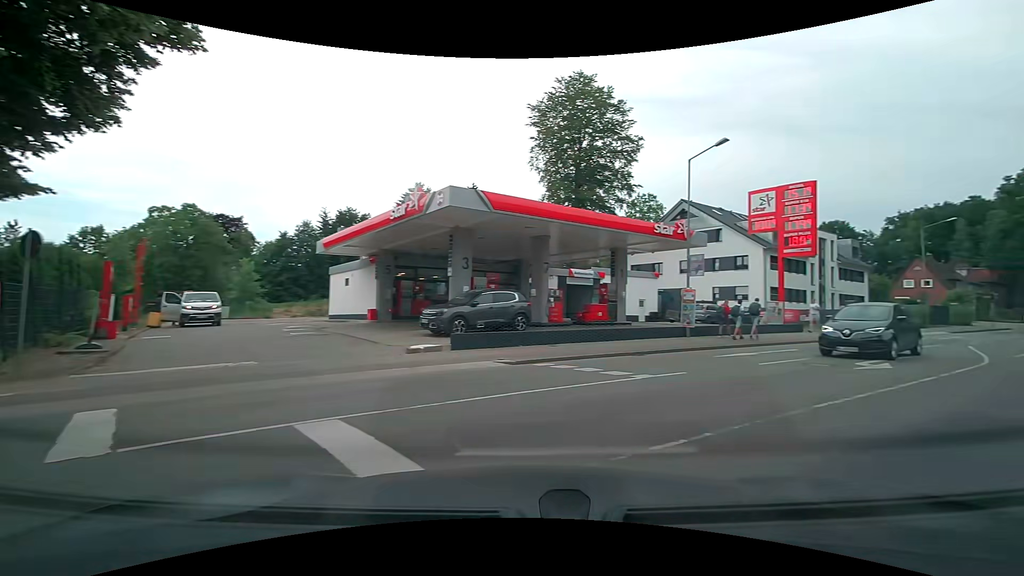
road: residential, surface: asphalt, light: Day
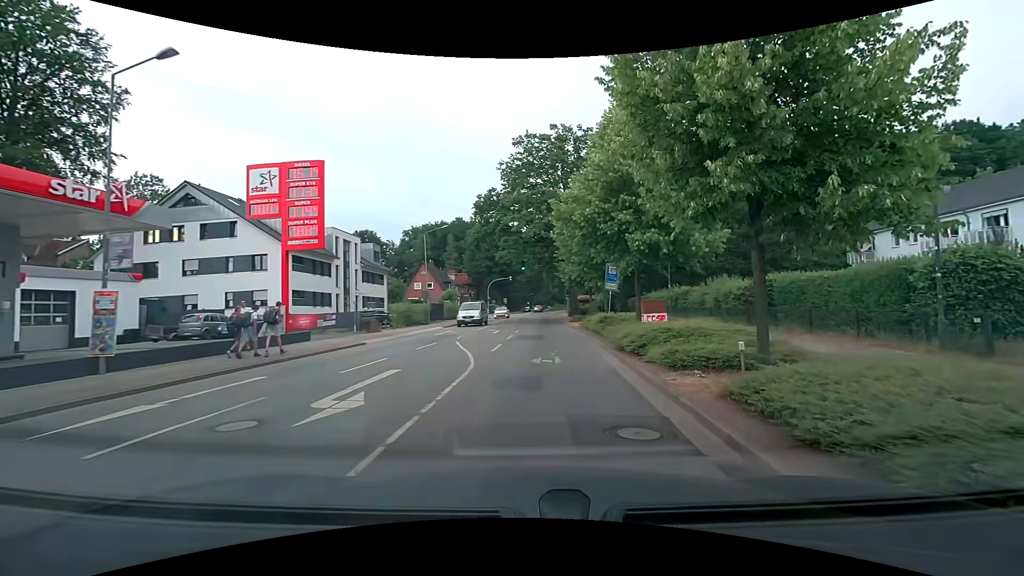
(+3.5, +6.5) m; +51°
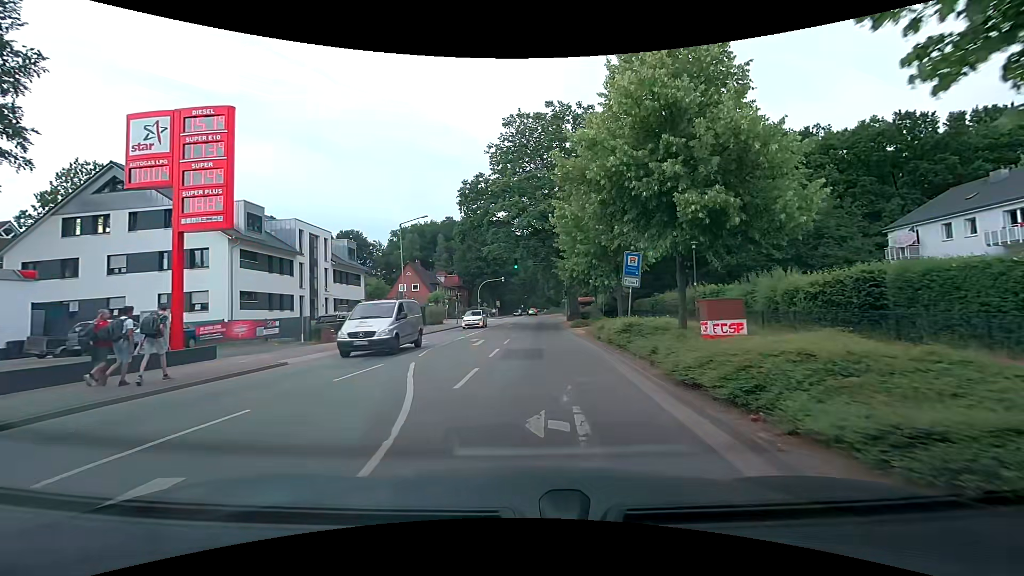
(-0.1, +6.8) m; -1°
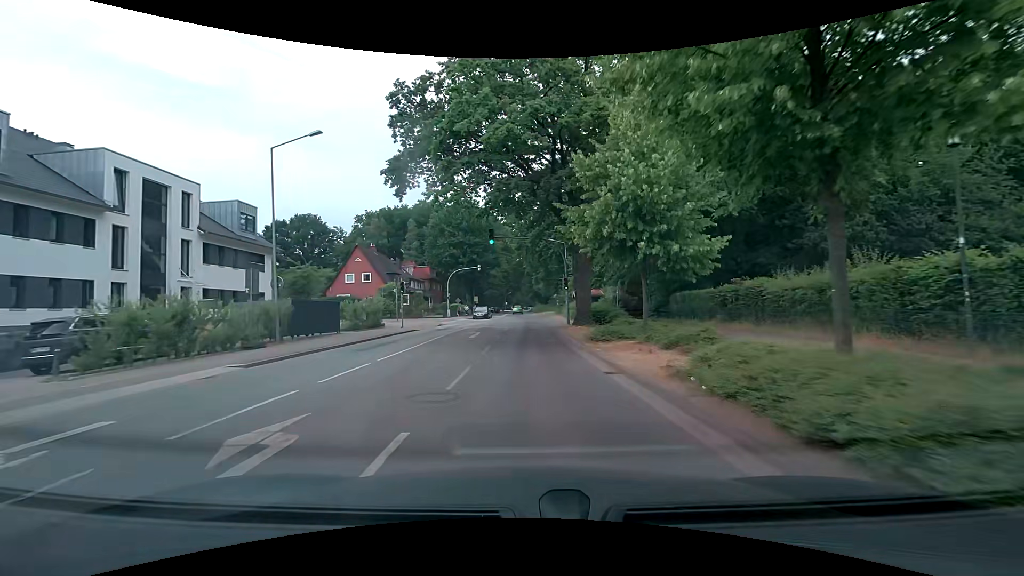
(+0.3, +18.4) m; +2°
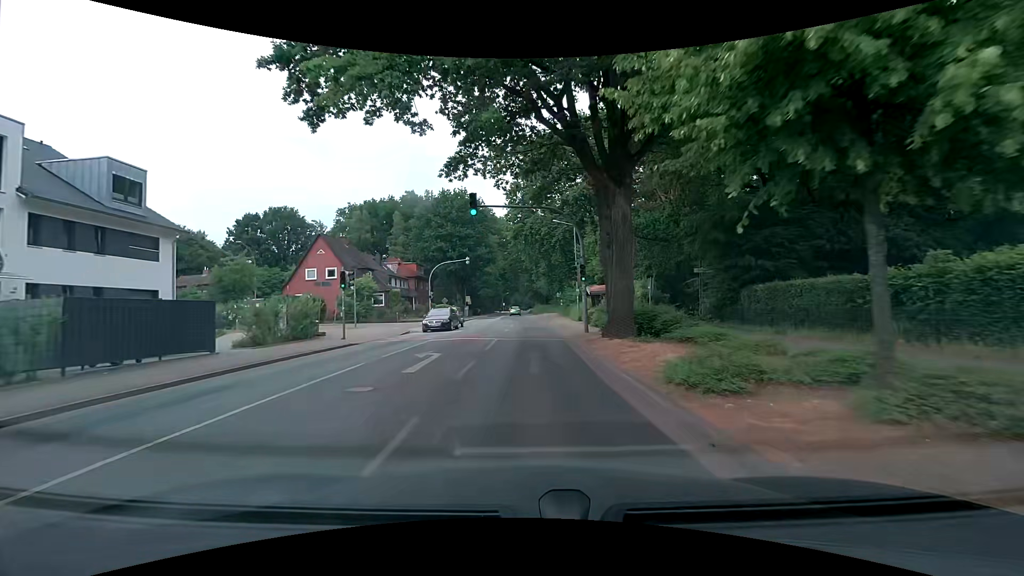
(0.0, +11.4) m; +1°
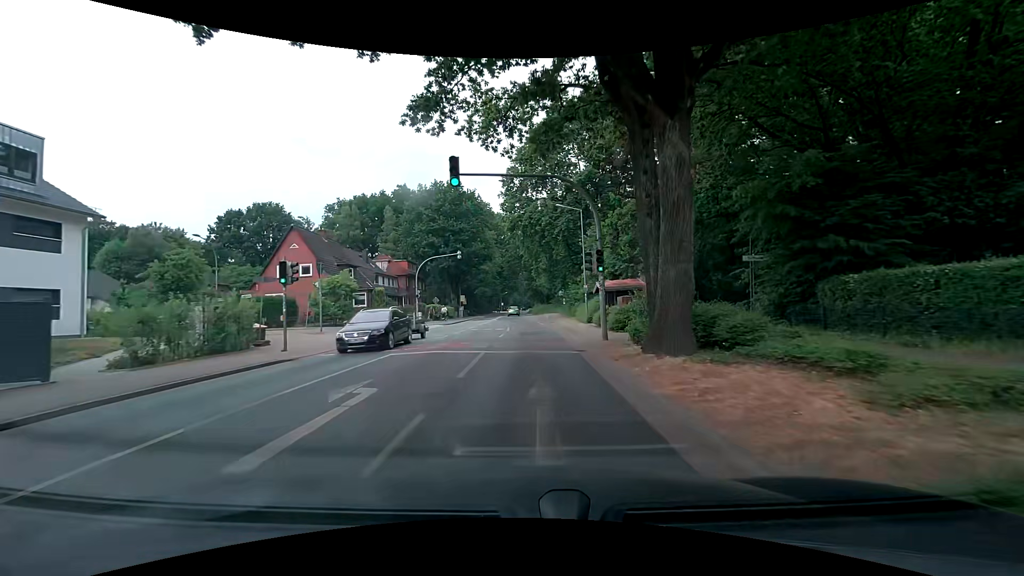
(0.0, +6.0) m; 0°
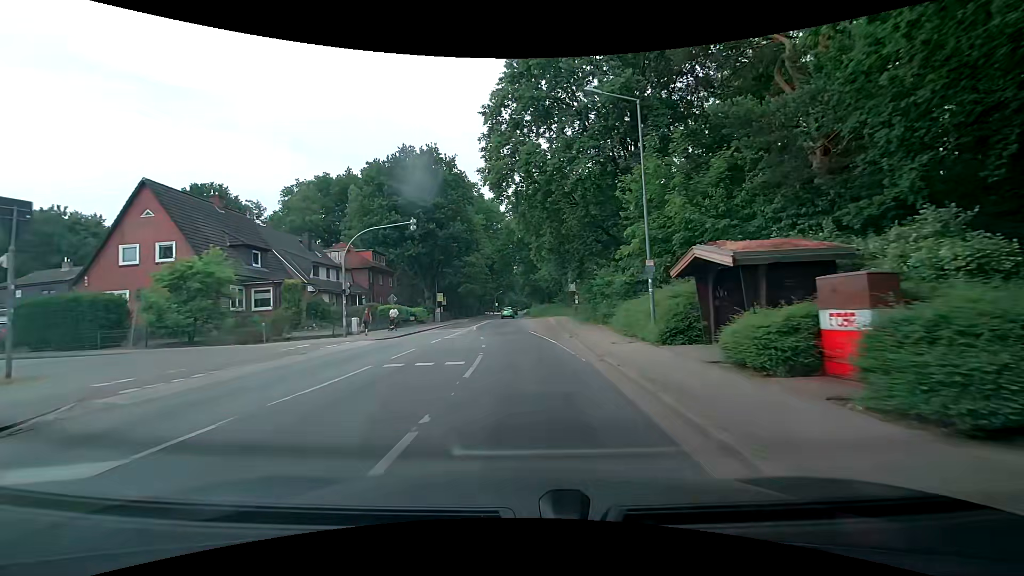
(+0.1, +18.2) m; 0°
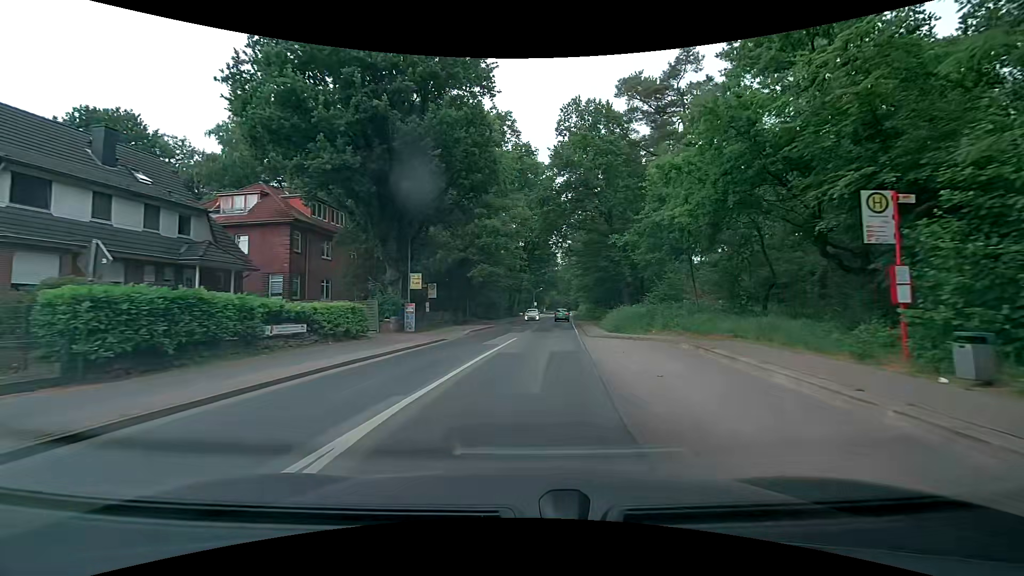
(-1.3, +32.4) m; -5°
(0, +10) (+1, +20) (+2, +30) (+3, +40) (+4, +50) (+5, +60) (+5, +70) (+6, +80) (+8, +90) (+8, +100) m
